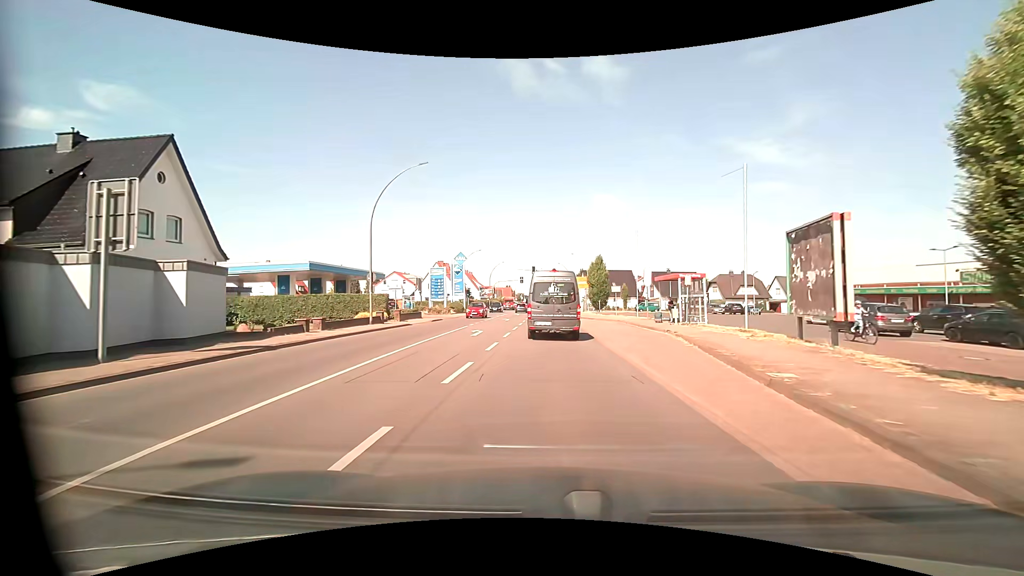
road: primary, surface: asphalt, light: Day
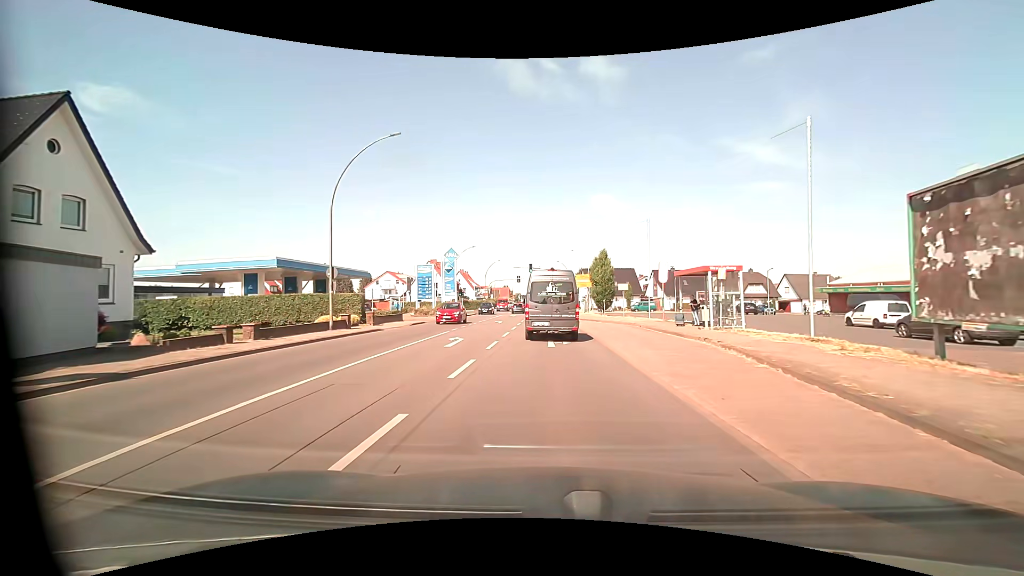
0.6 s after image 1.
(0.0, +5.3) m; +1°
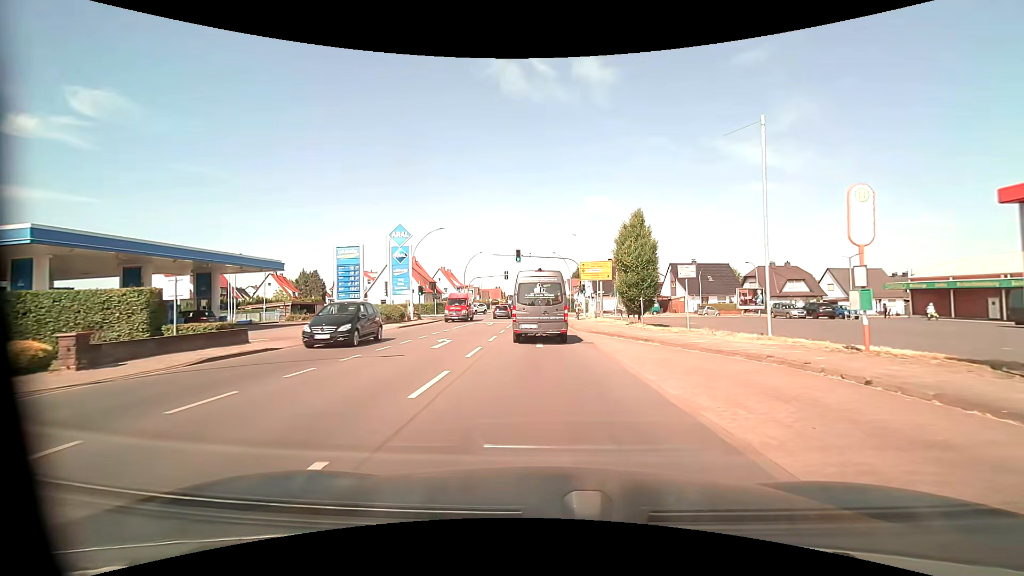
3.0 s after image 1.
(-0.1, +19.5) m; 0°
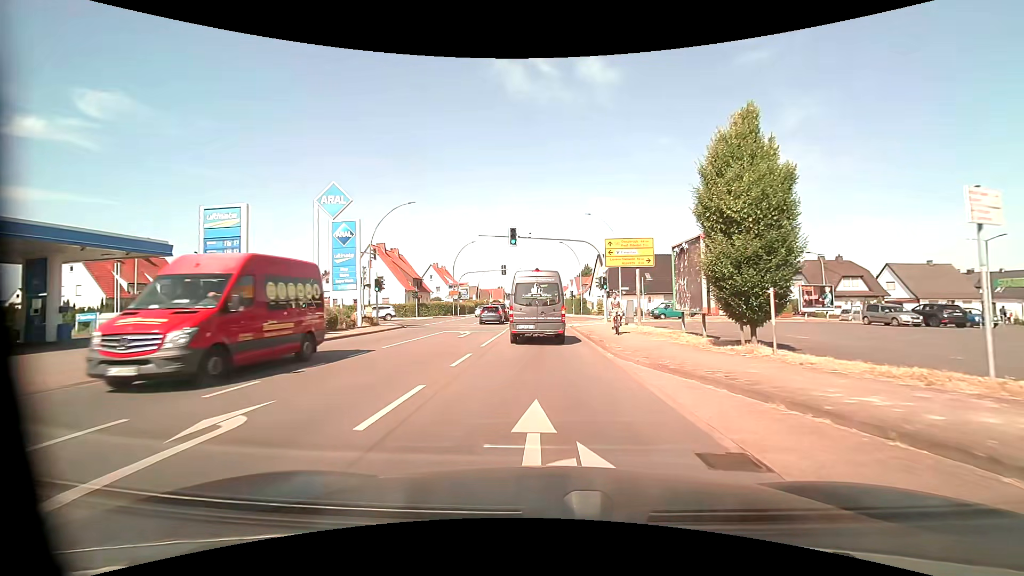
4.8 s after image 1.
(0.0, +14.0) m; -1°
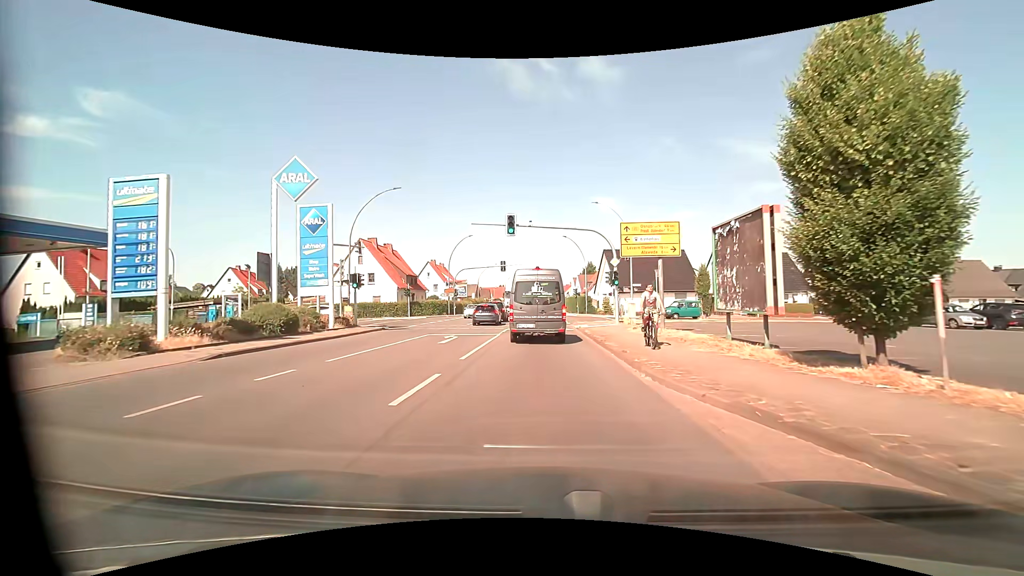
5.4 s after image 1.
(0.0, +4.6) m; 0°
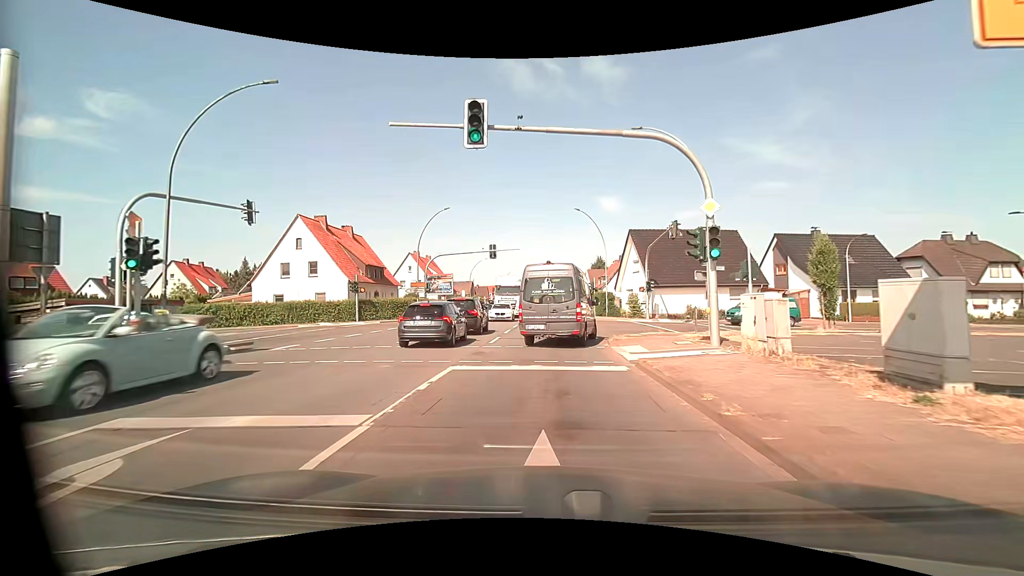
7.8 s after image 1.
(0.0, +17.2) m; 0°
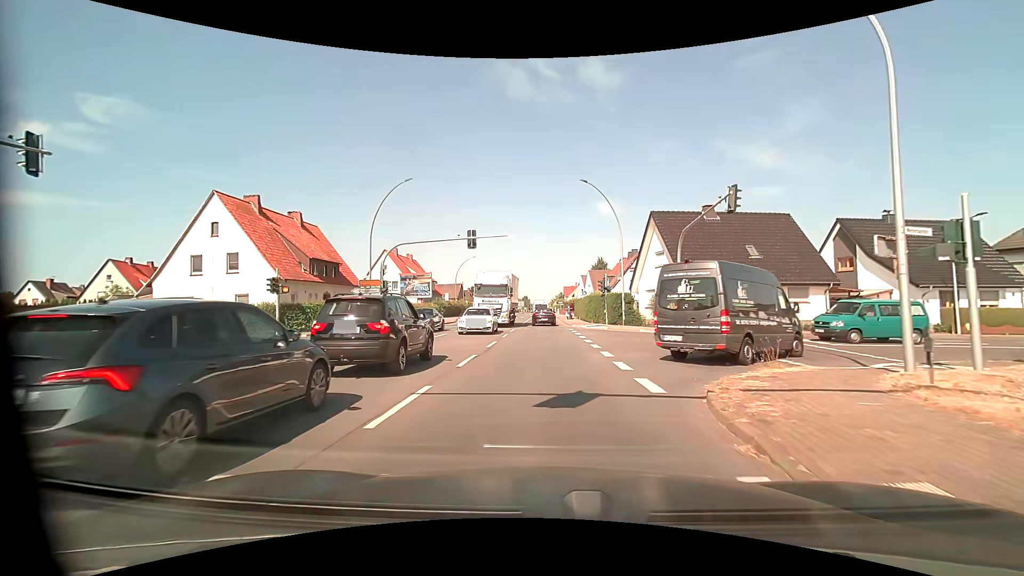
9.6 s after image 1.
(0.0, +11.9) m; 0°
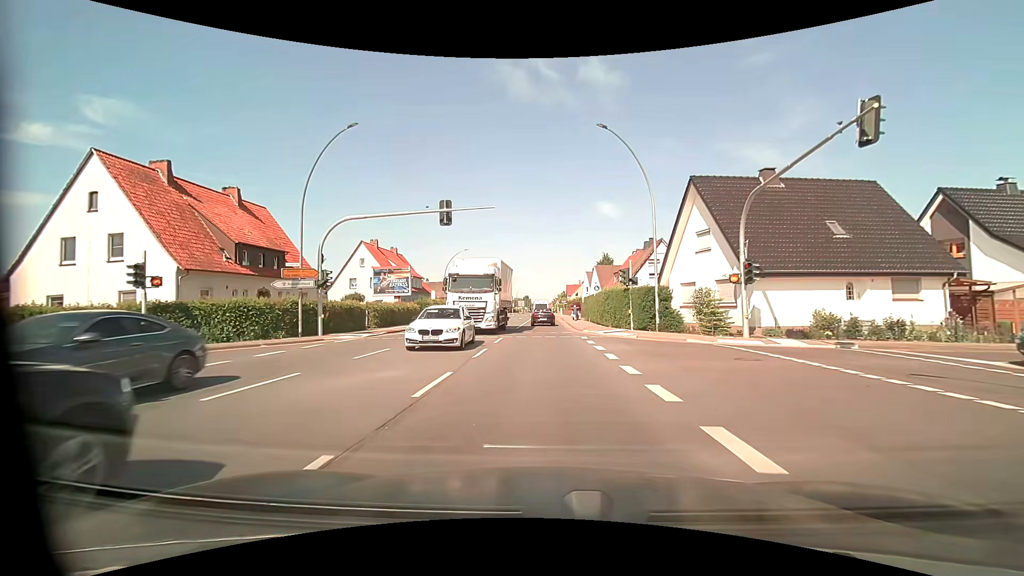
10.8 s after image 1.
(0.0, +10.3) m; 0°
(0, +10) (0, +20) (0, +30) (0, +40) (0, +50) (0, +60) (0, +70) (-1, +80) (-1, +90) (-1, +100) m
